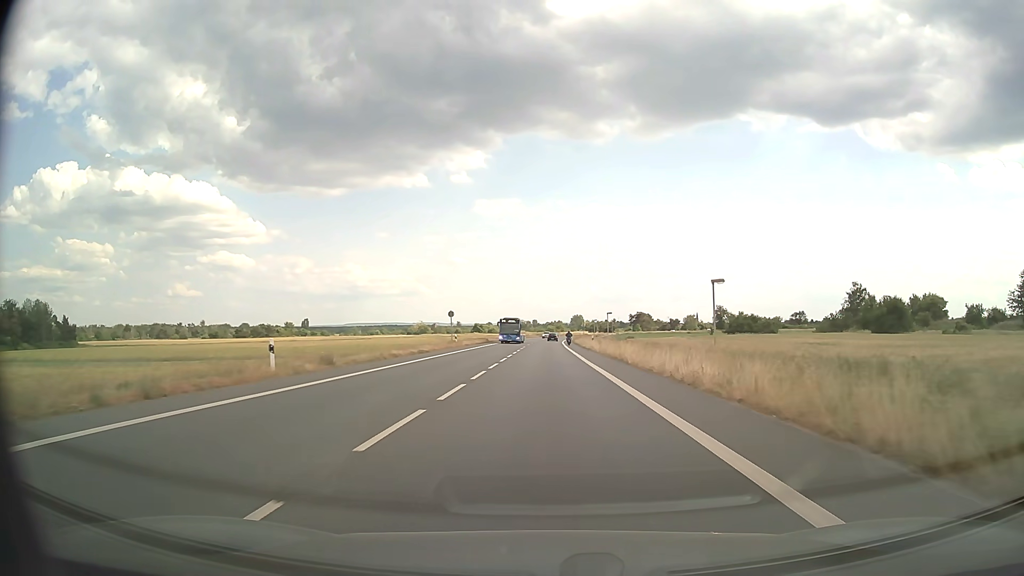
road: primary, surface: asphalt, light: Day
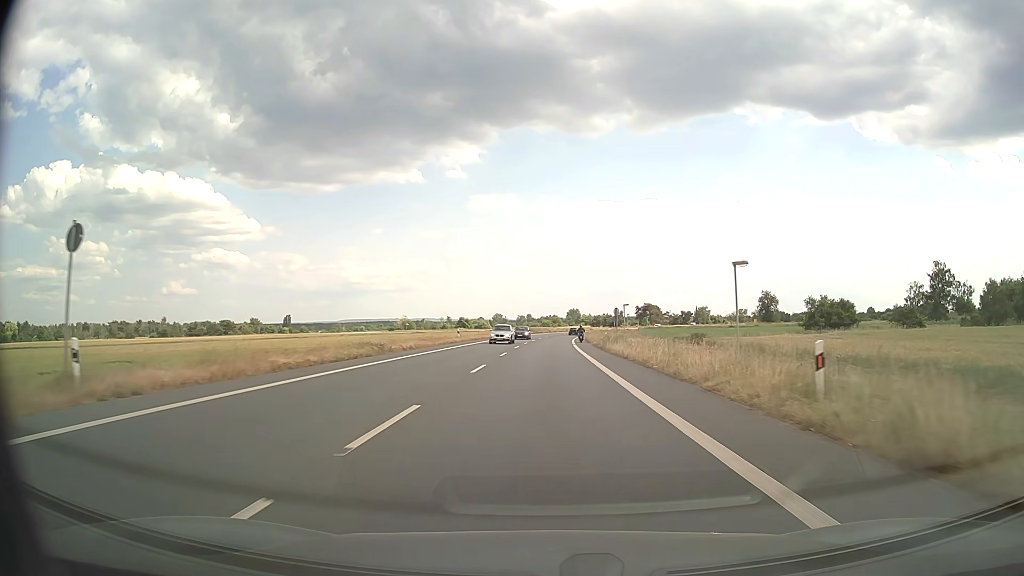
(+0.2, +54.8) m; 0°
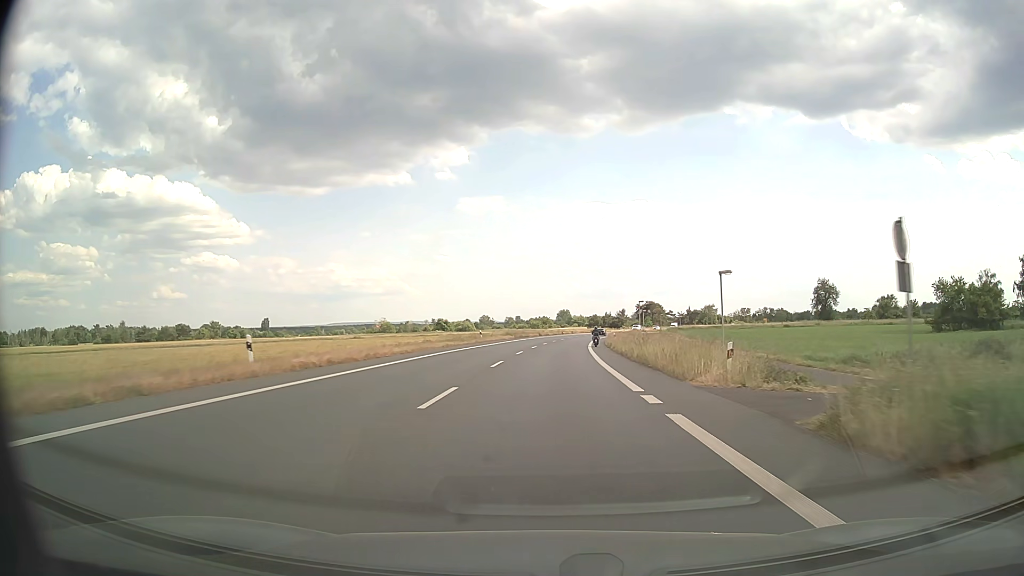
(+0.2, +44.2) m; +1°
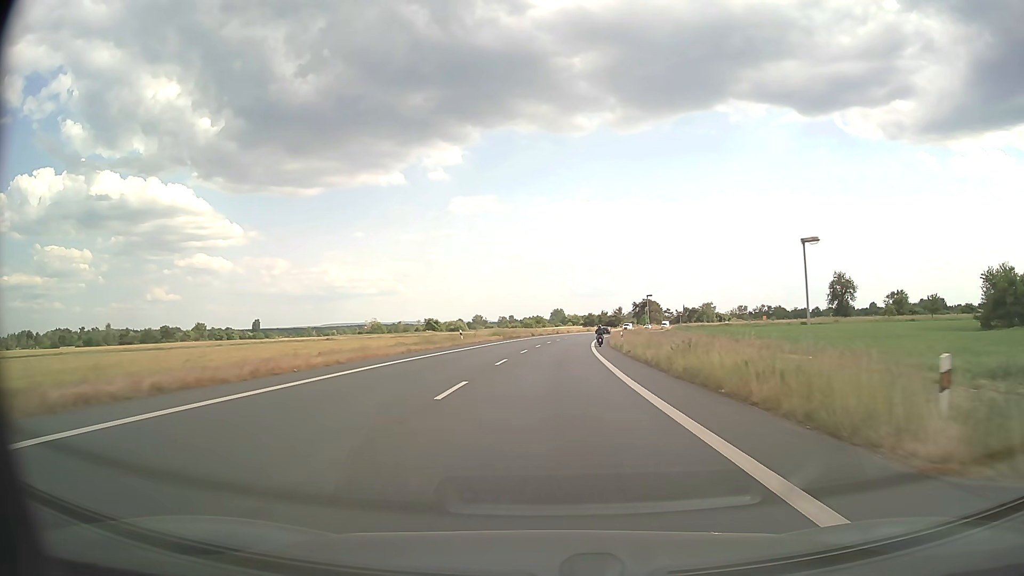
(+0.1, +11.0) m; 0°
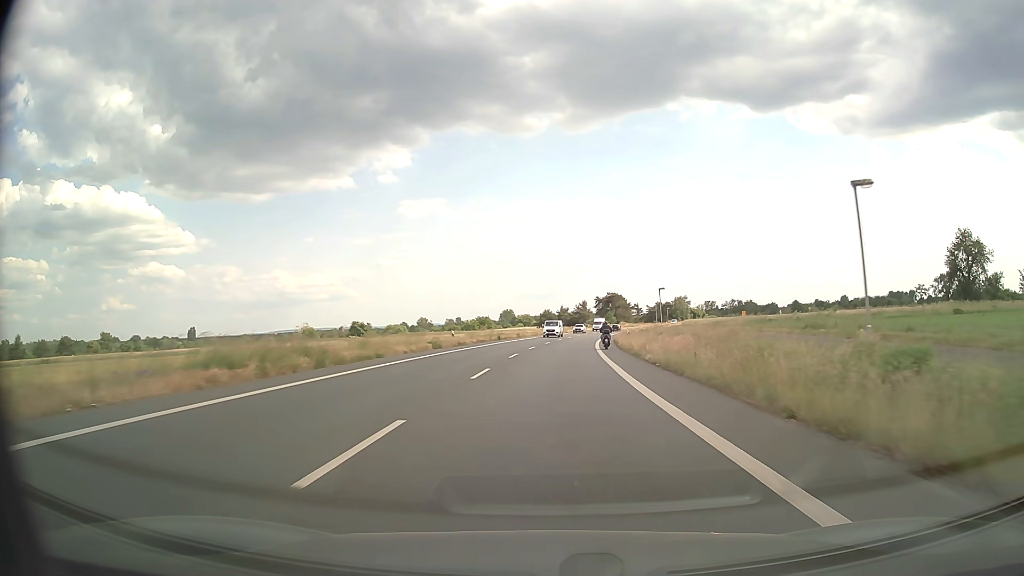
(+1.9, +54.7) m; +4°
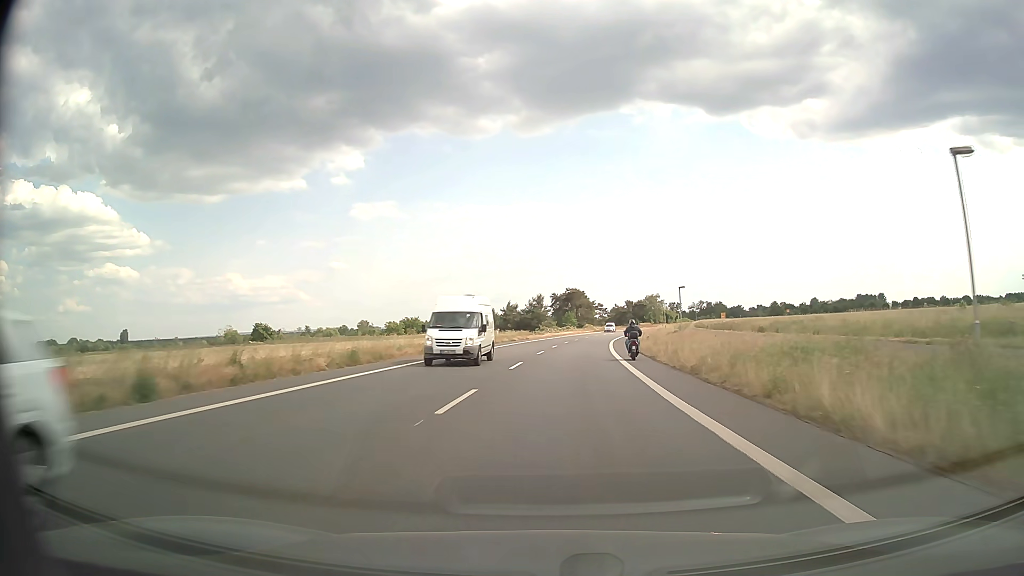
(+2.0, +54.5) m; +4°
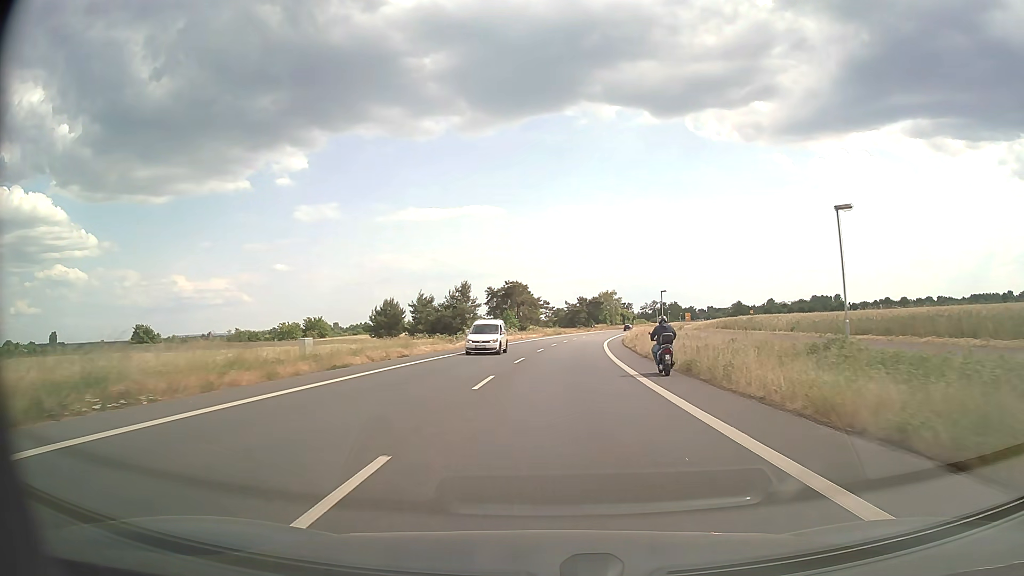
(+1.8, +43.6) m; +5°
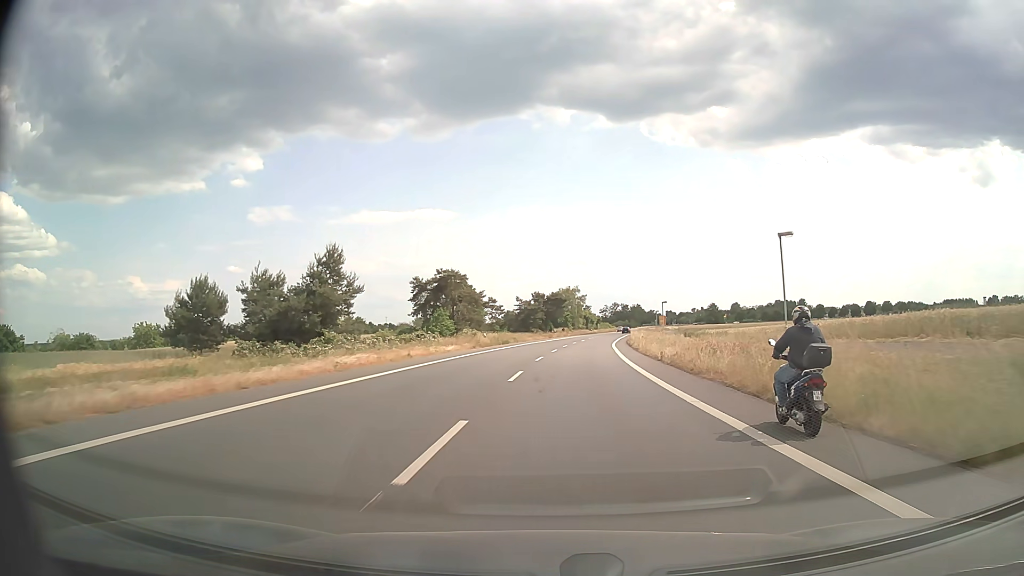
(+1.3, +45.2) m; +4°
(0, +10) (0, +20) (+1, +30) (+2, +40) (+3, +50) (+4, +60) (+5, +70) (+6, +80) (+7, +90) (+9, +99) m
